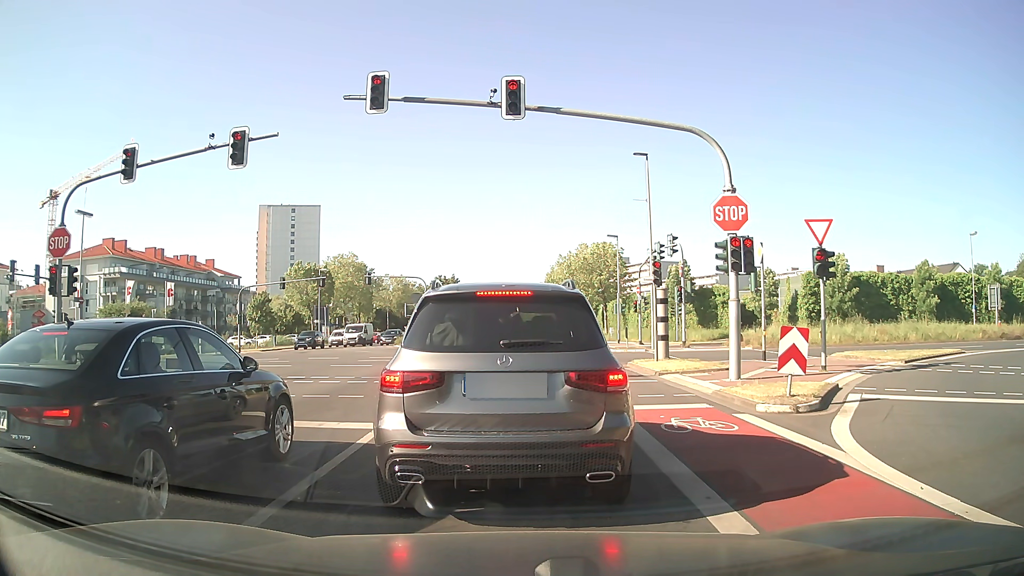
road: secondary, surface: asphalt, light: Day
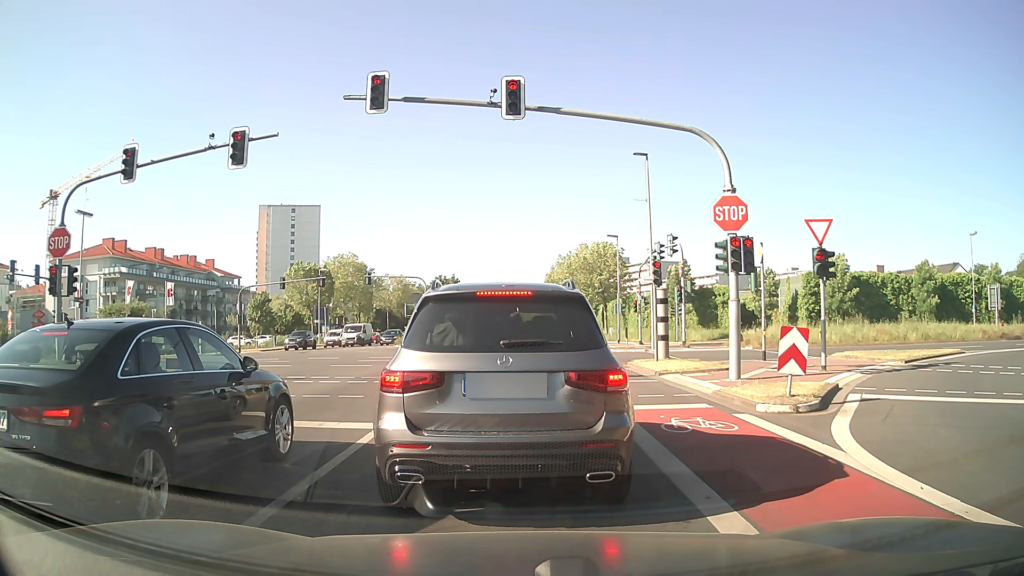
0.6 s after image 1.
(0.0, 0.0) m; 0°
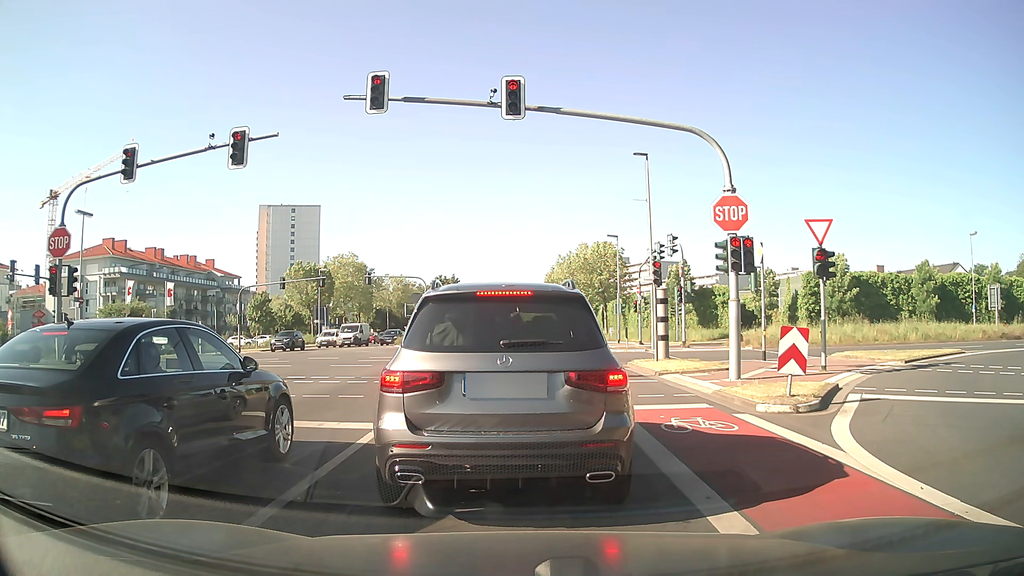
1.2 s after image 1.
(0.0, 0.0) m; 0°
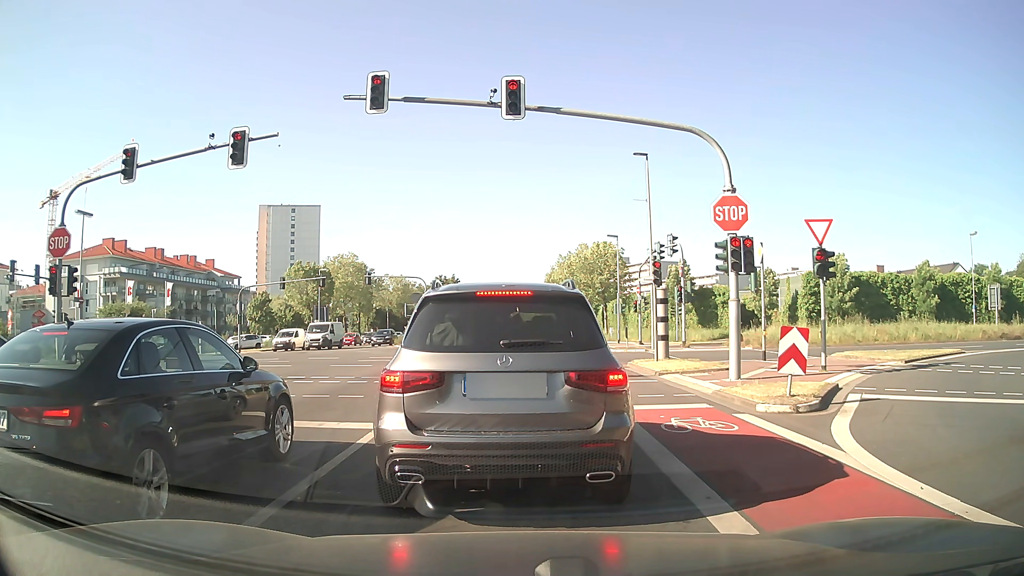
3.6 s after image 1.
(0.0, 0.0) m; 0°
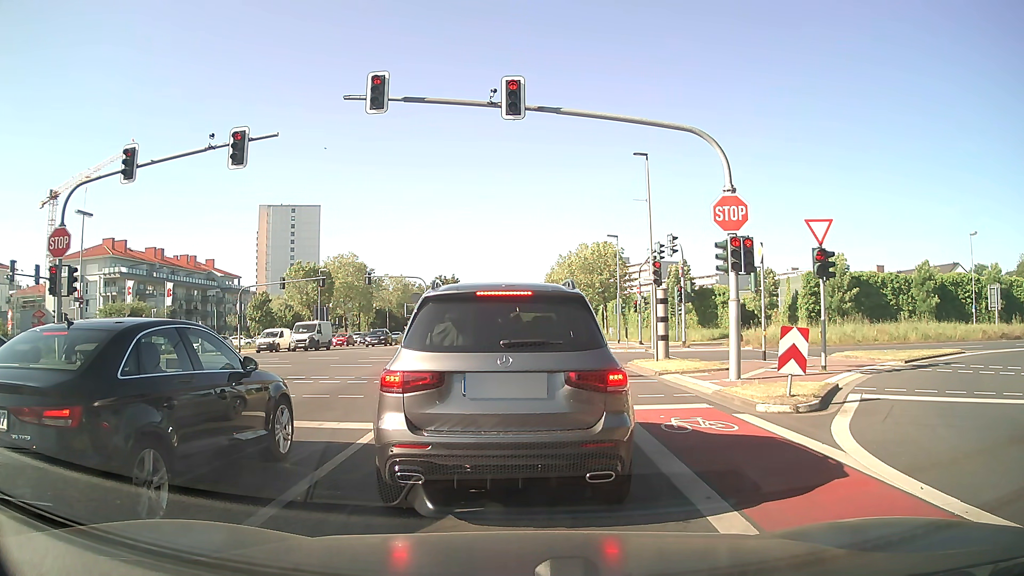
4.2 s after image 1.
(0.0, 0.0) m; 0°
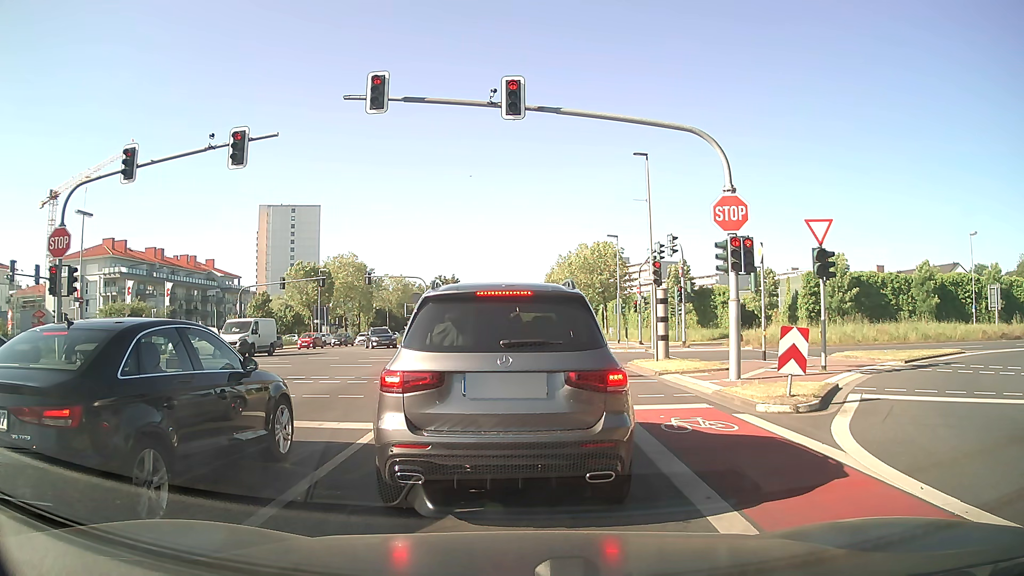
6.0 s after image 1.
(0.0, 0.0) m; 0°
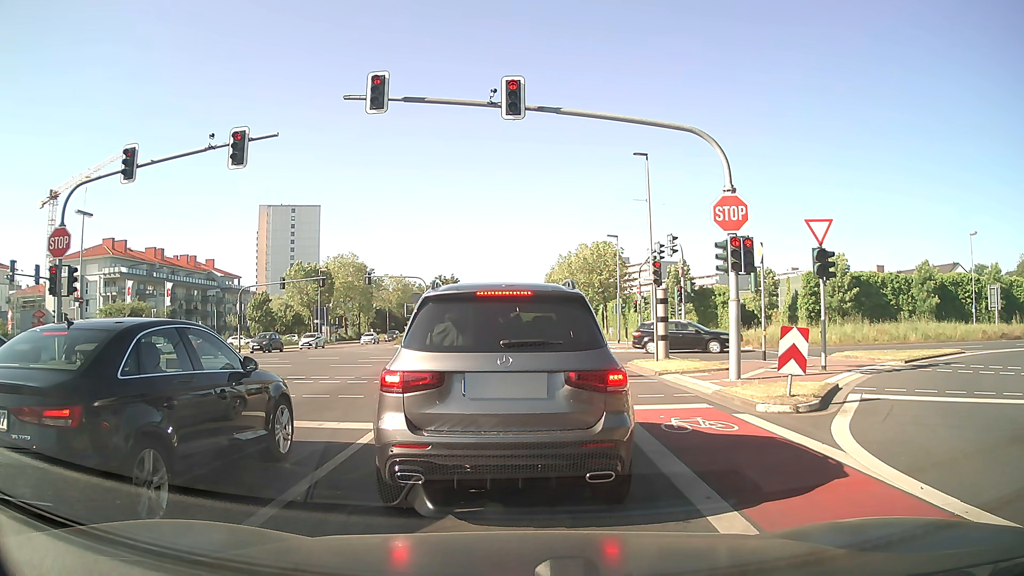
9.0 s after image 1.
(0.0, 0.0) m; 0°
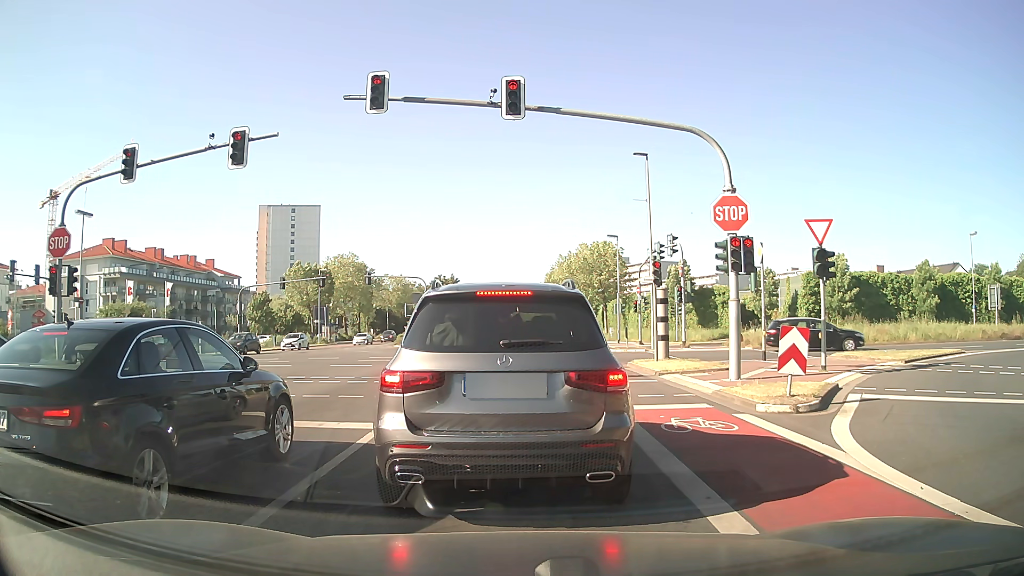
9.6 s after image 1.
(0.0, 0.0) m; 0°
(0, +10) (0, +20) (+1, +30) (+1, +40) (+1, +50) (+1, +60) (+2, +70) (+2, +80) (+2, +90) (+2, +100) m
